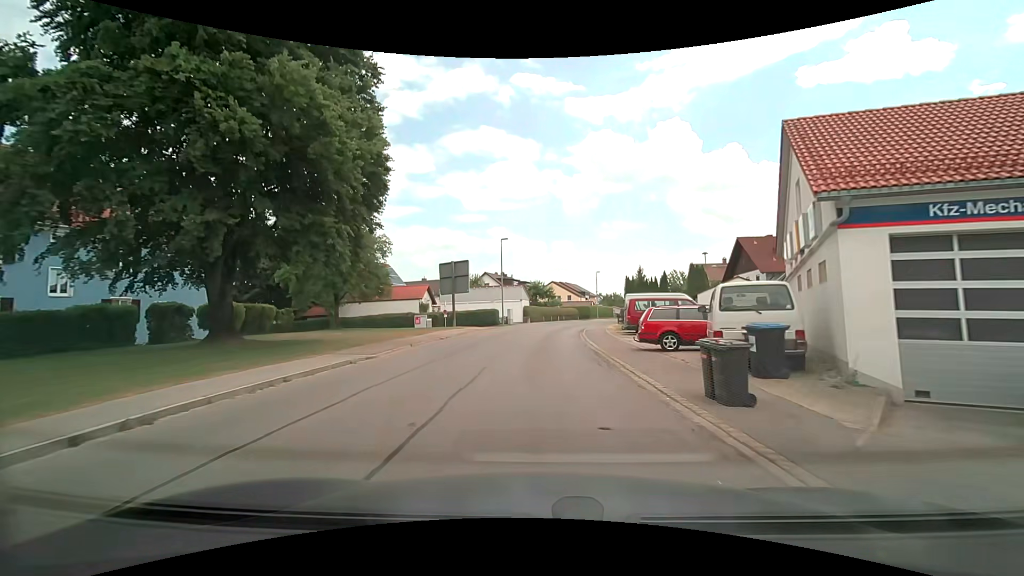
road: unclassified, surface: asphalt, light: Day
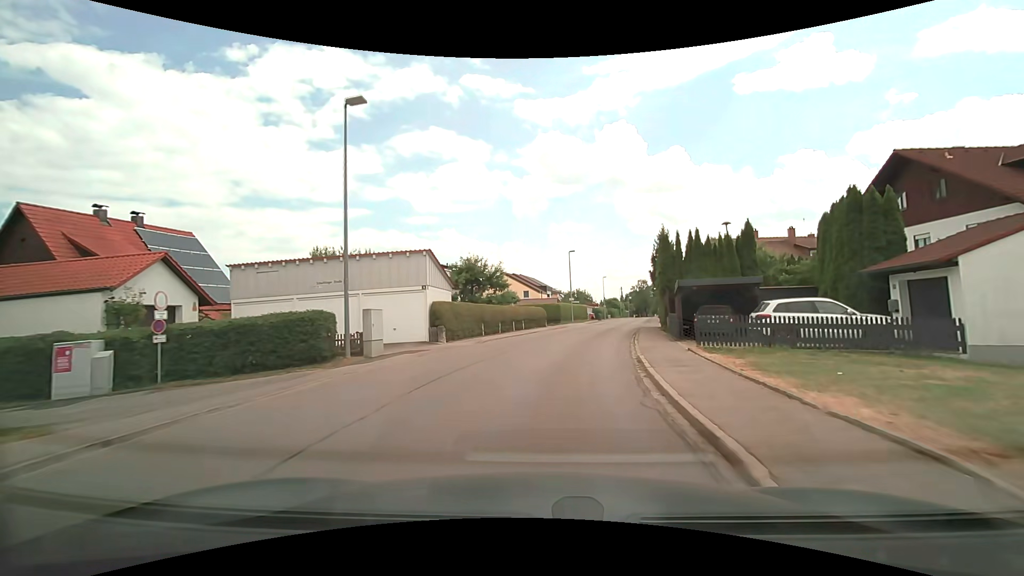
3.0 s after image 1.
(+1.0, +31.7) m; +6°
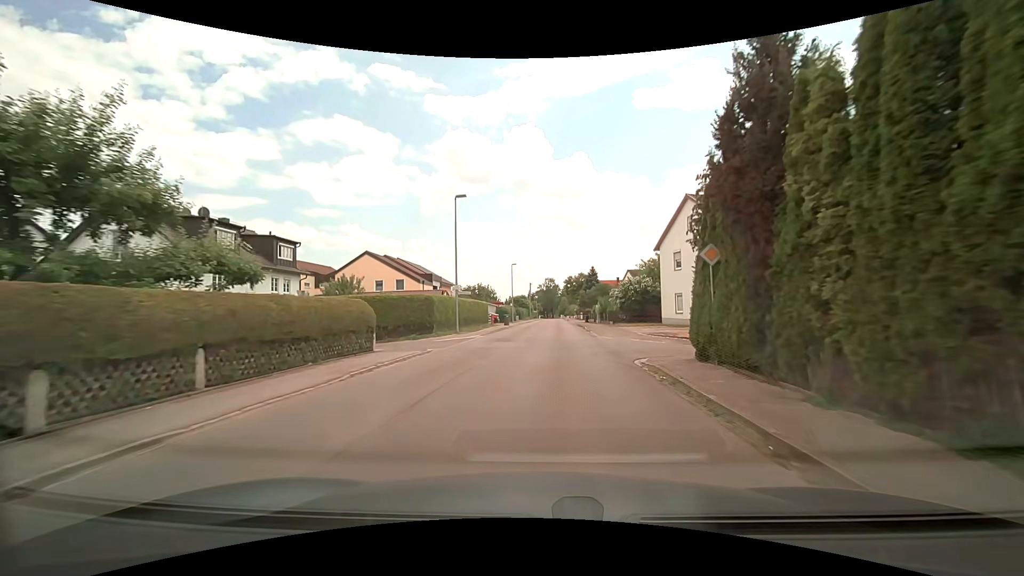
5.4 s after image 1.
(+2.6, +27.5) m; +11°
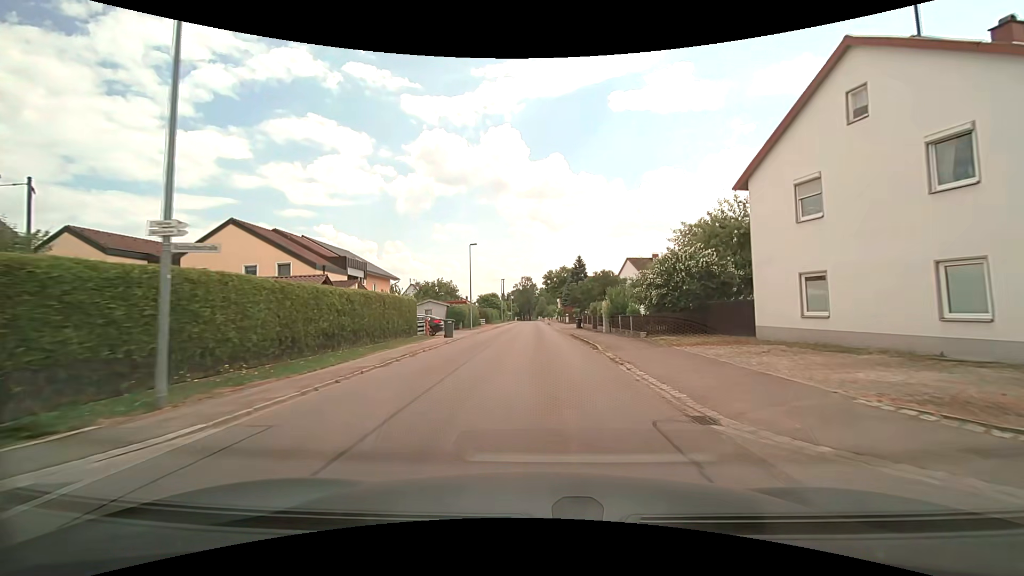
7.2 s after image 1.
(+0.7, +21.8) m; +3°
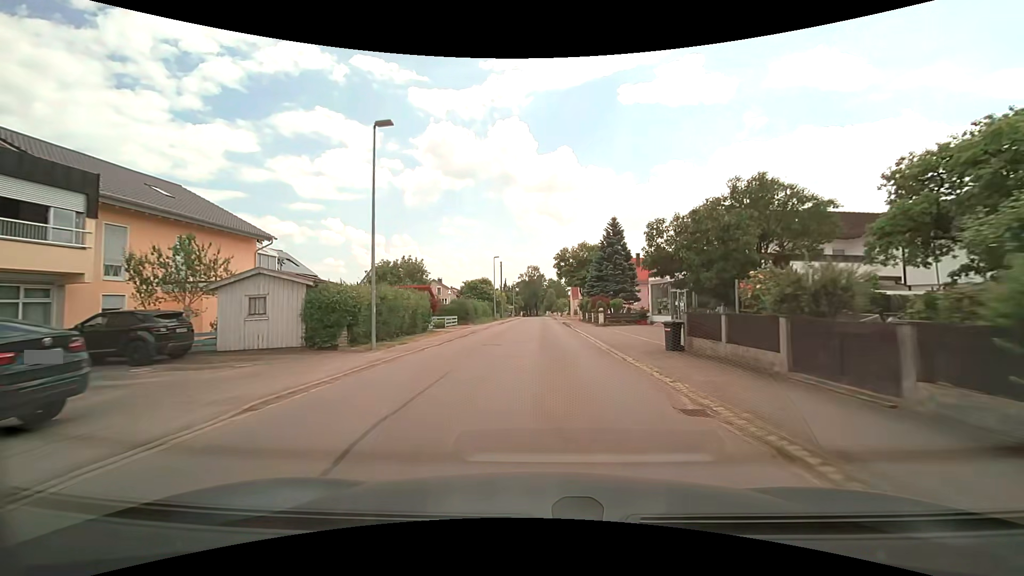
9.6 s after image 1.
(-0.4, +30.0) m; -1°
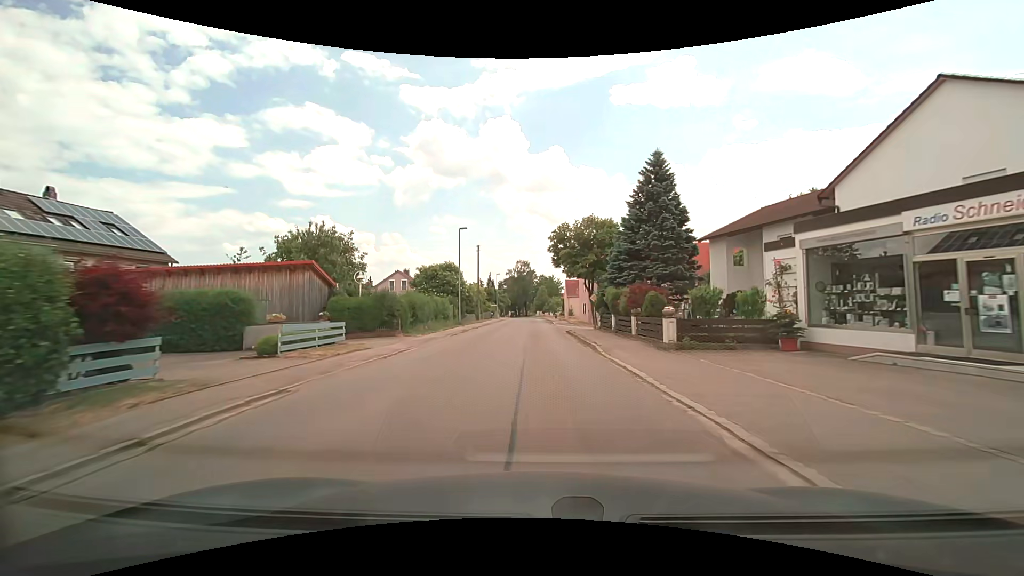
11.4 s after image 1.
(+0.2, +22.2) m; +1°
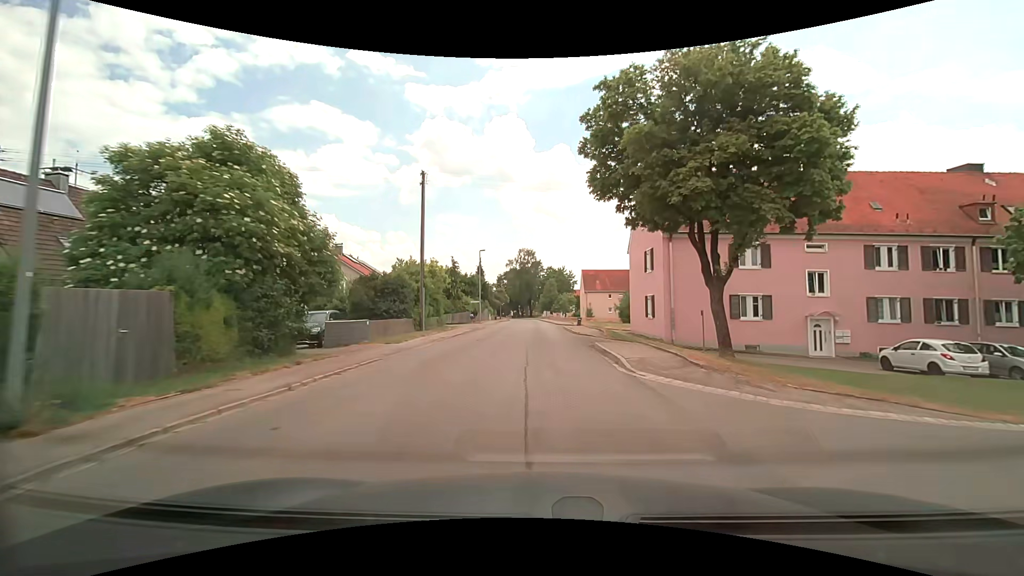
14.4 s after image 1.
(-0.1, +36.3) m; -1°
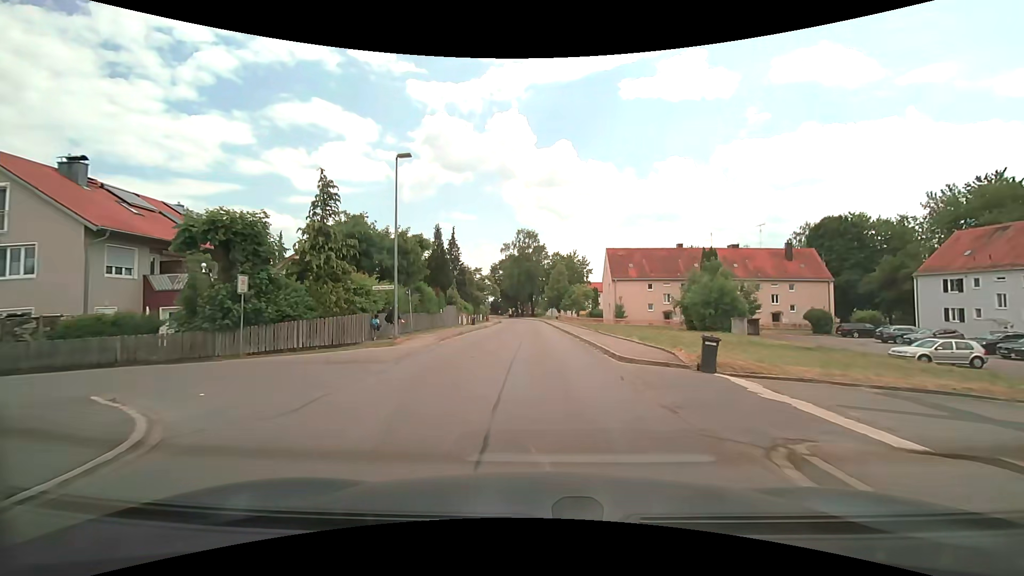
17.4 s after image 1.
(0.0, +35.4) m; 0°
(0, +10) (0, +20) (0, +30) (0, +40) (0, +50) (0, +60) (-1, +70) (-1, +80) (-2, +90) (-2, +100) m
